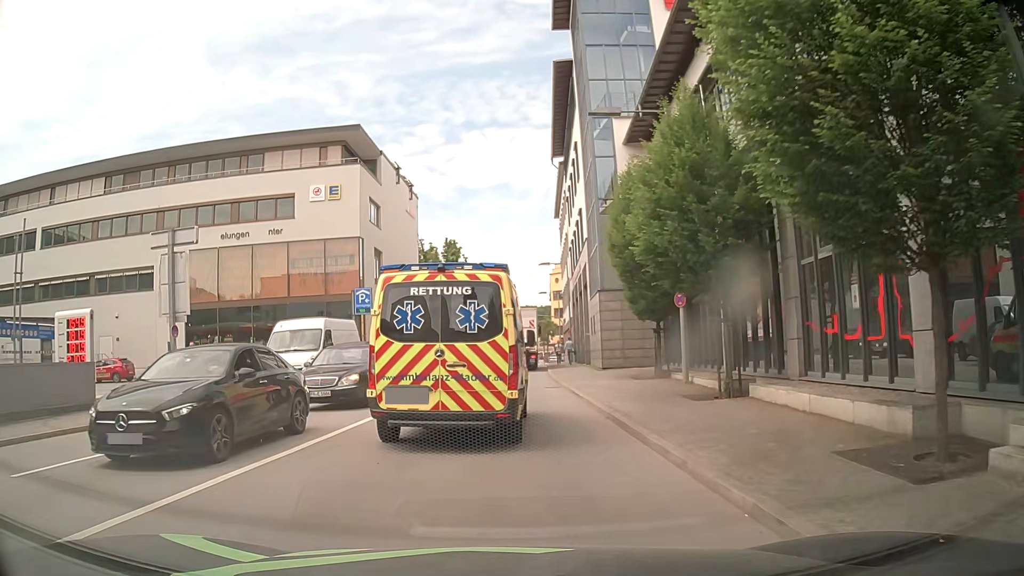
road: primary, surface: asphalt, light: Day
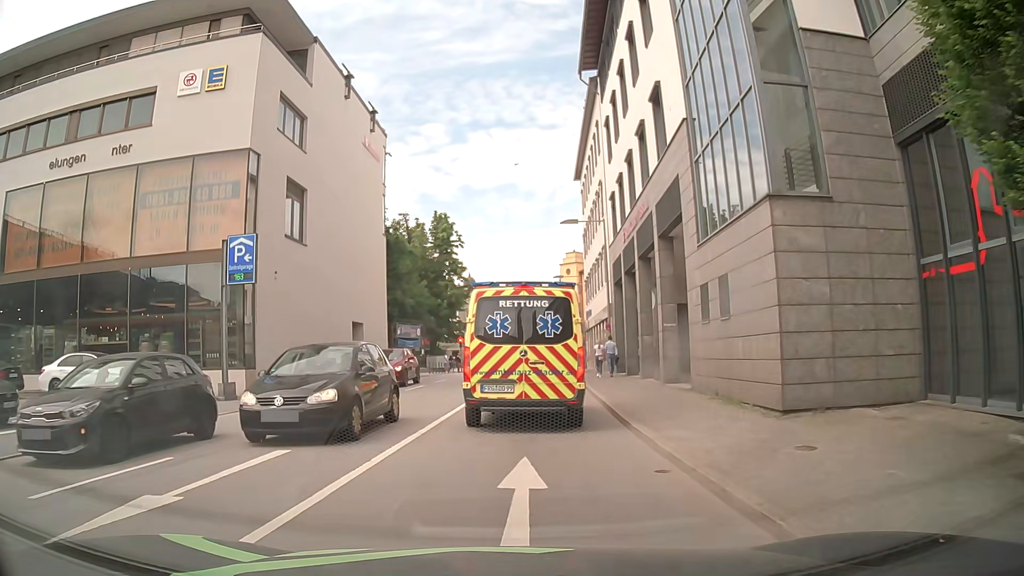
(-0.1, +19.0) m; +1°
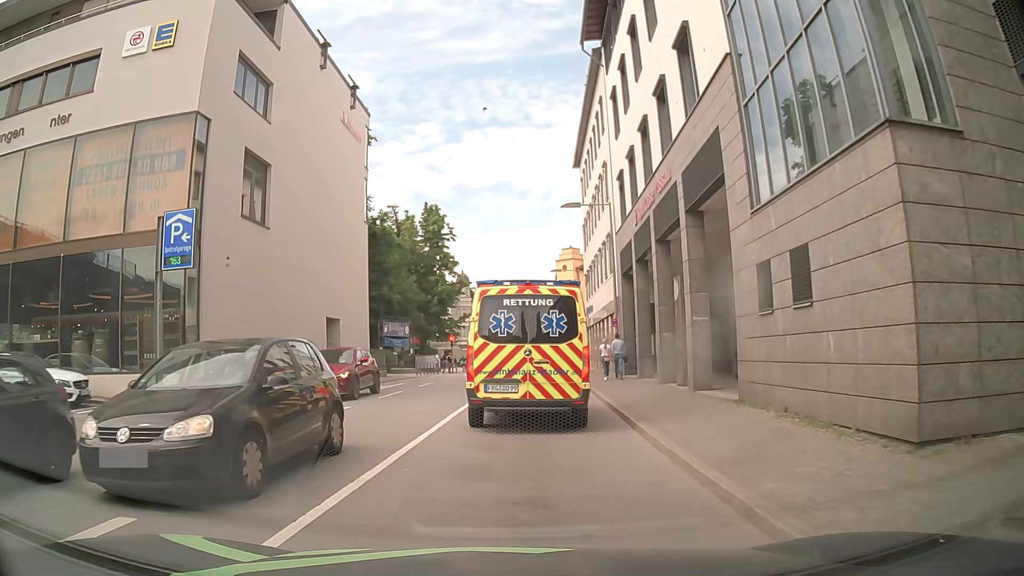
(-0.1, +3.9) m; -2°
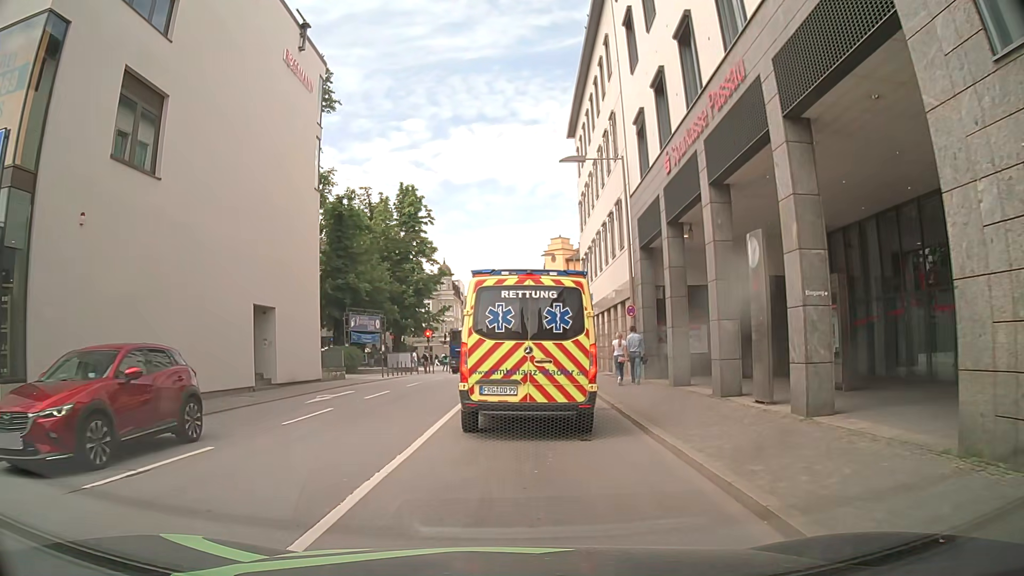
(+0.2, +7.3) m; +2°
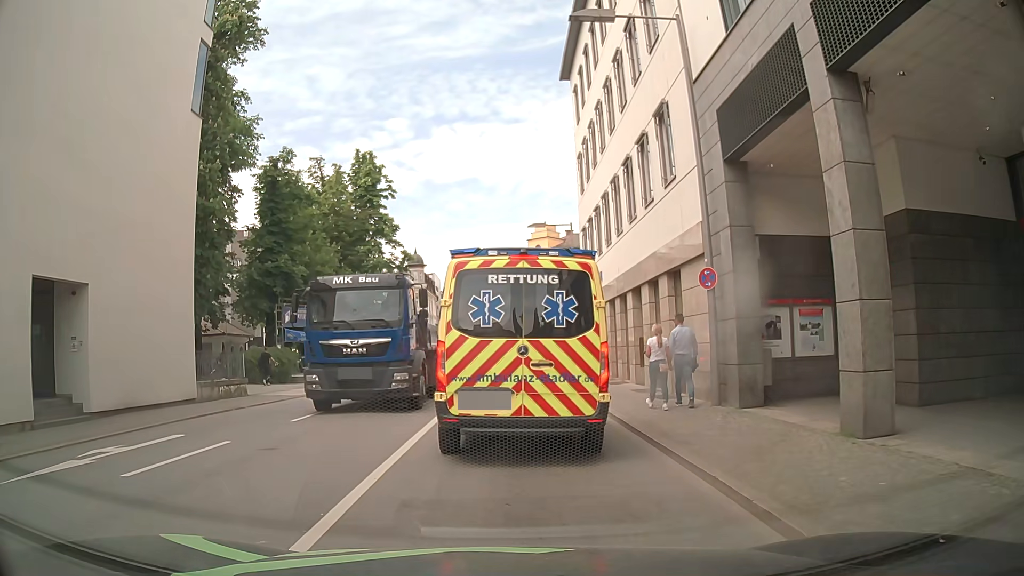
(+0.1, +11.0) m; +1°
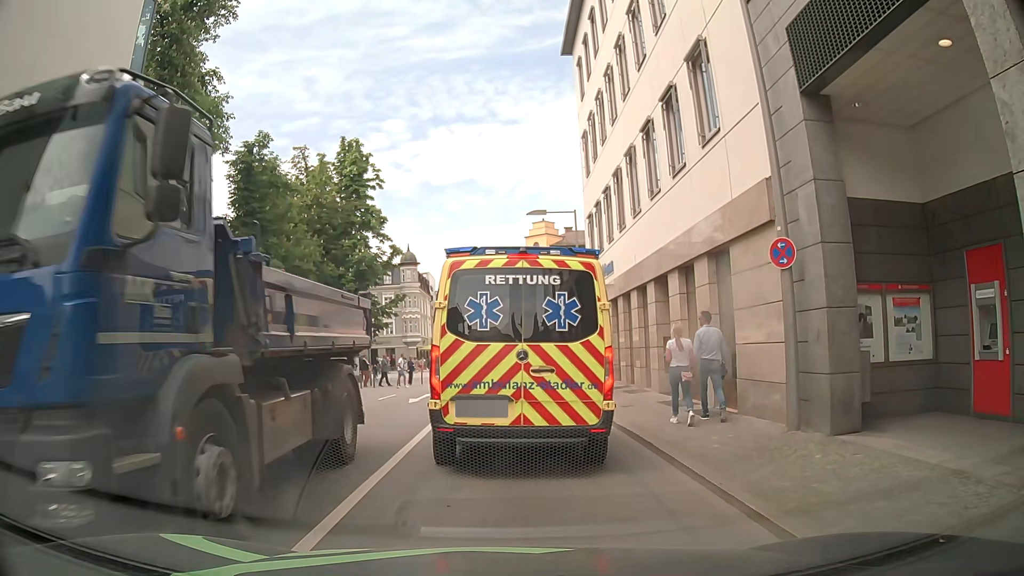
(0.0, +3.7) m; 0°
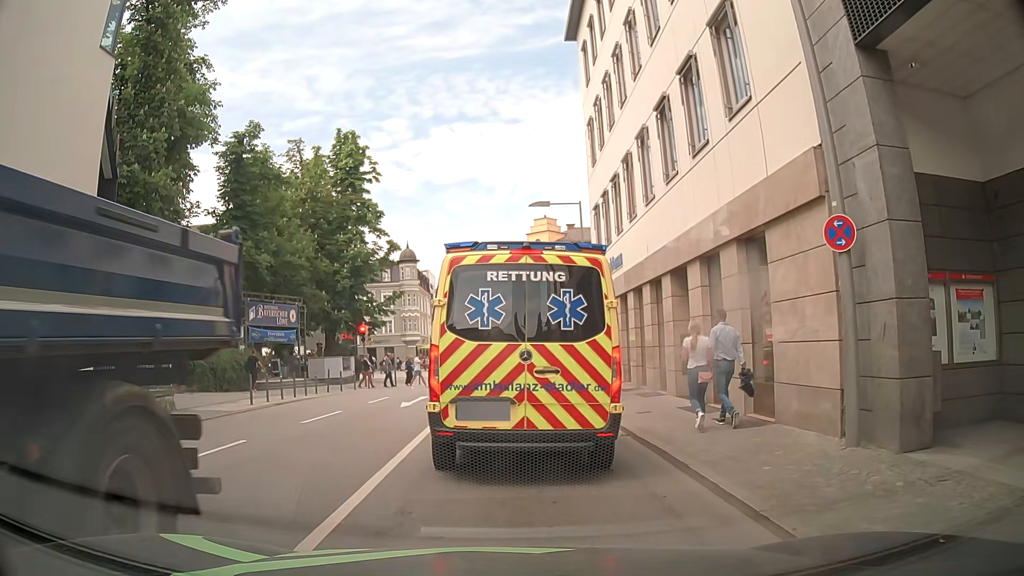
(0.0, +1.7) m; -2°
